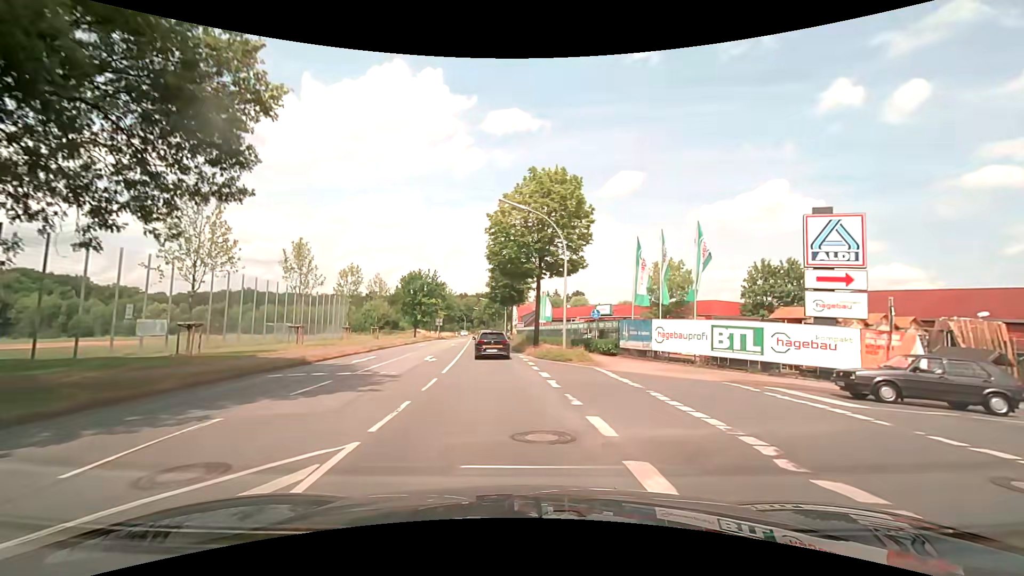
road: secondary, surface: asphalt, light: Day
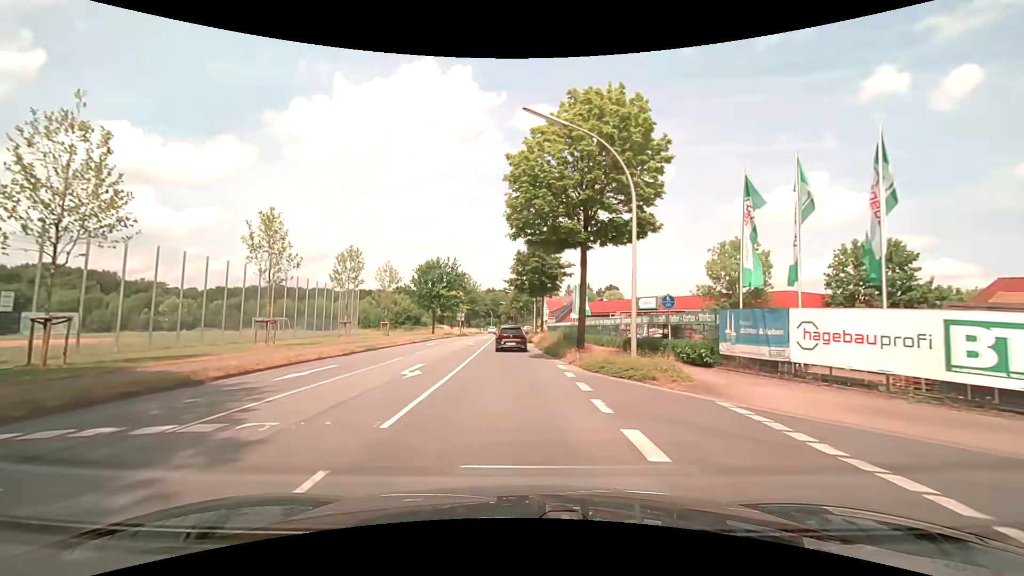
(-0.2, +10.4) m; -4°
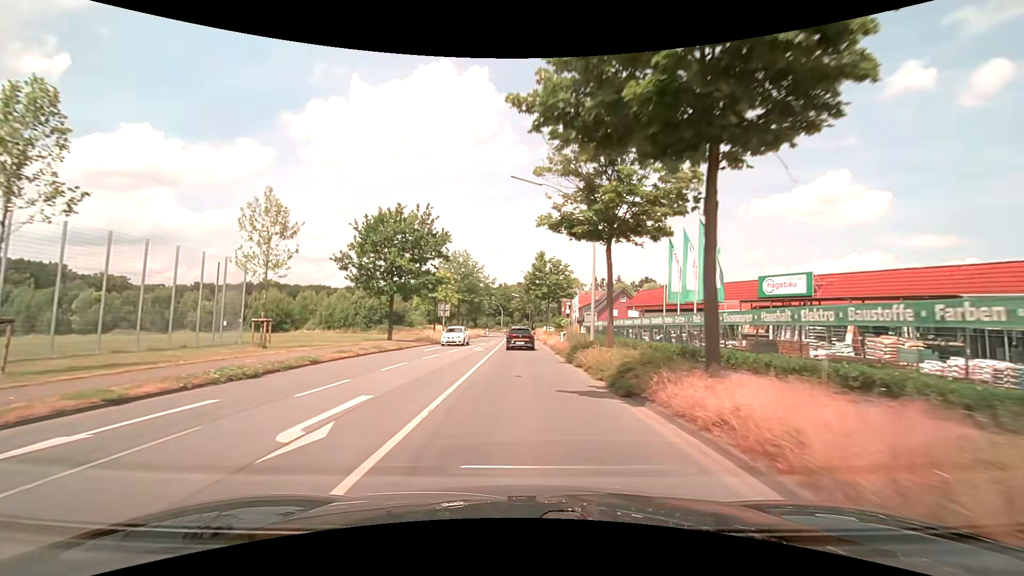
(-0.7, +34.0) m; -1°
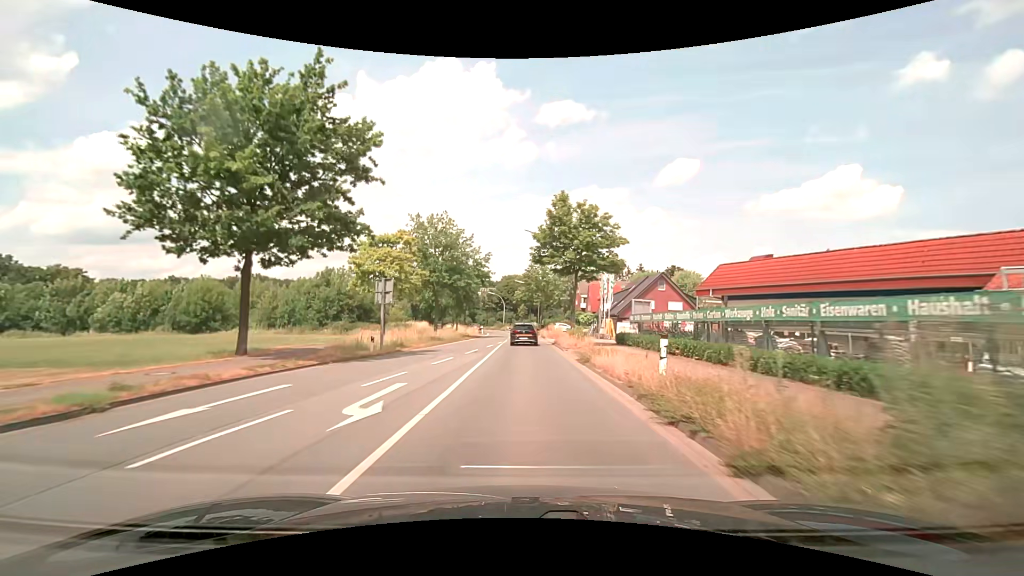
(0.0, +23.2) m; -1°
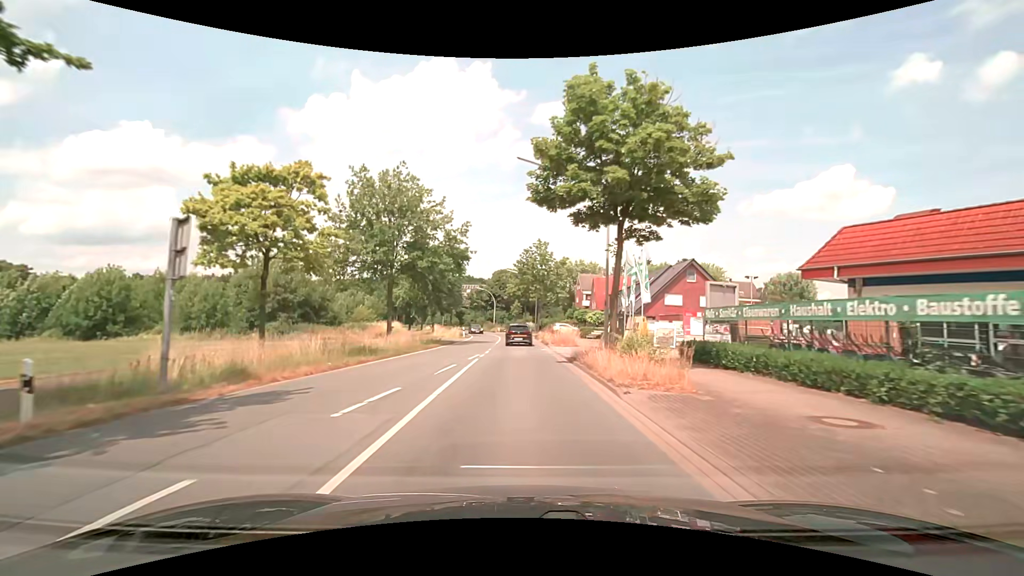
(+0.1, +15.6) m; +1°
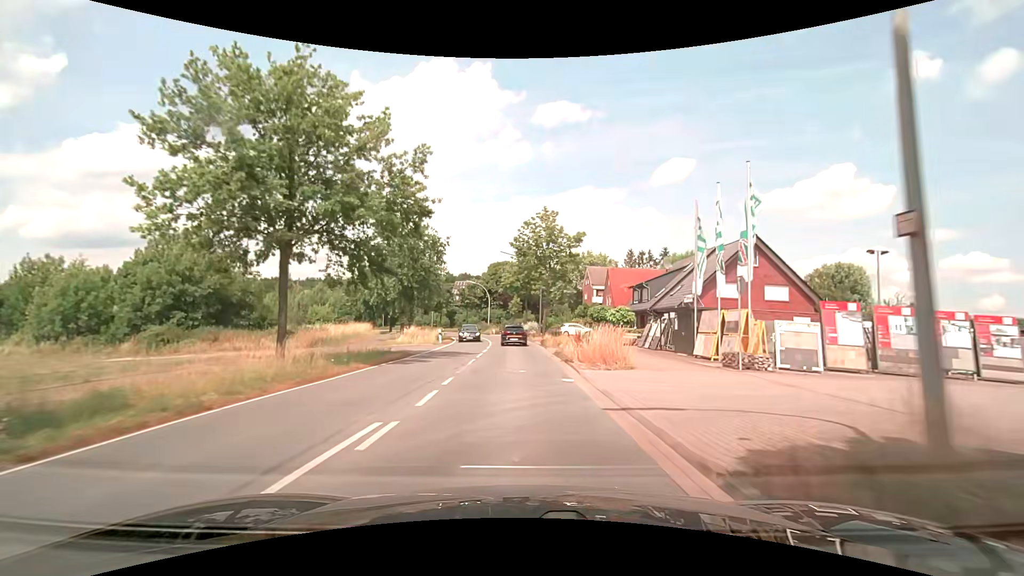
(0.0, +15.5) m; 0°
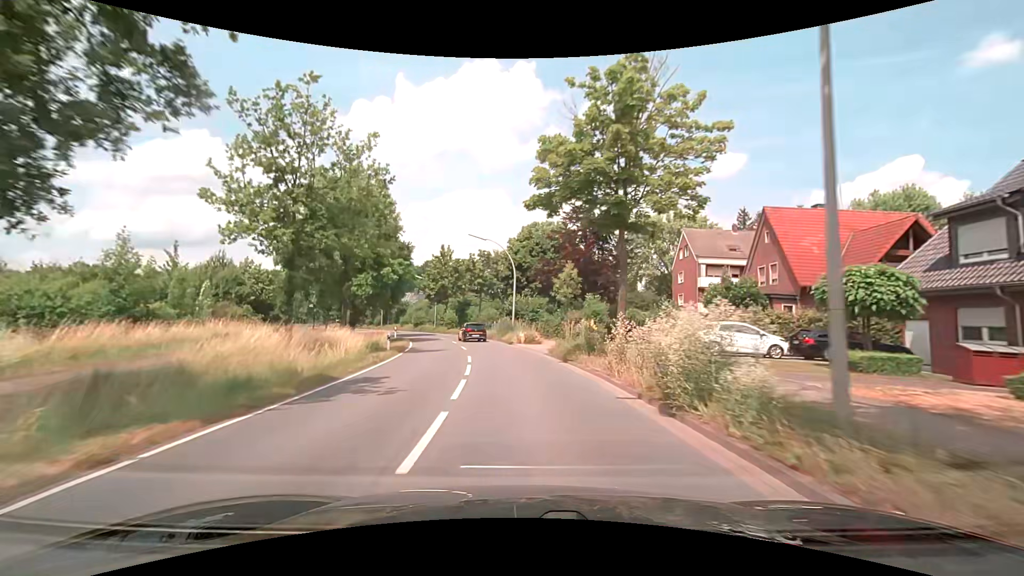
(-1.2, +38.8) m; -5°
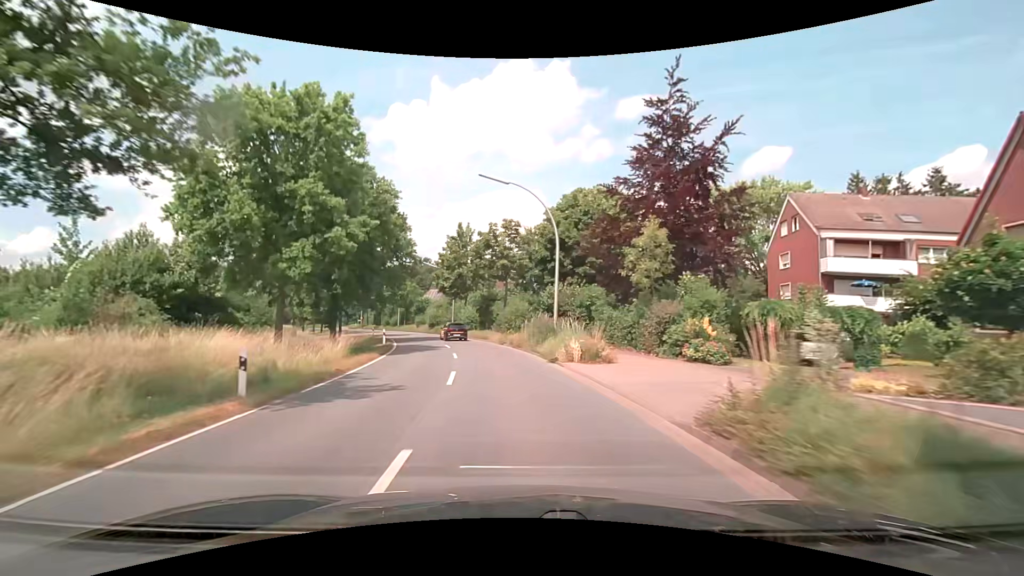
(-0.5, +15.5) m; -4°
(0, +10) (-1, +20) (-3, +30) (-5, +40) (-8, +49) (-11, +59) (-15, +68) (-19, +77) (-24, +86) (-28, +95) m
